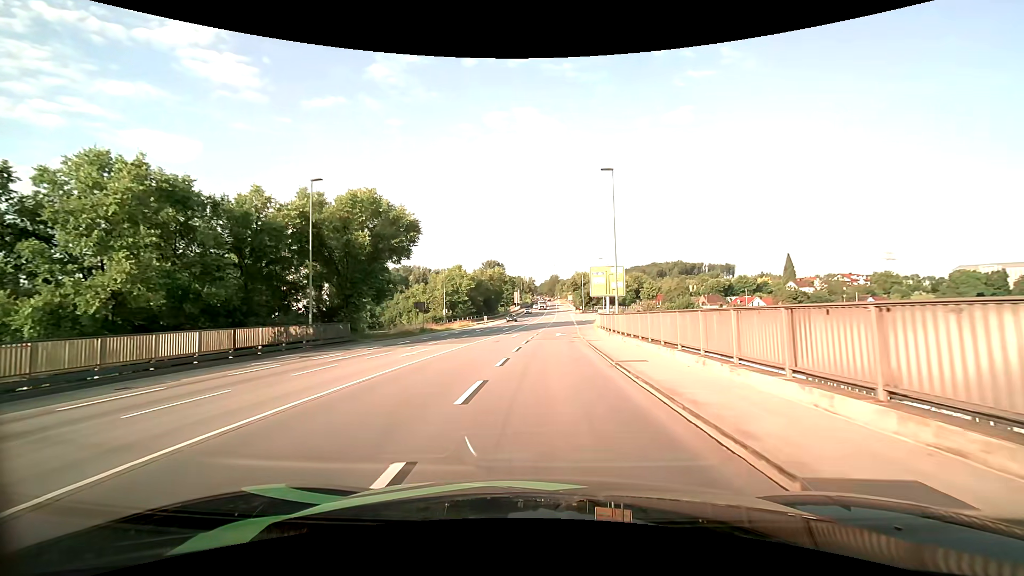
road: primary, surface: asphalt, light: Day
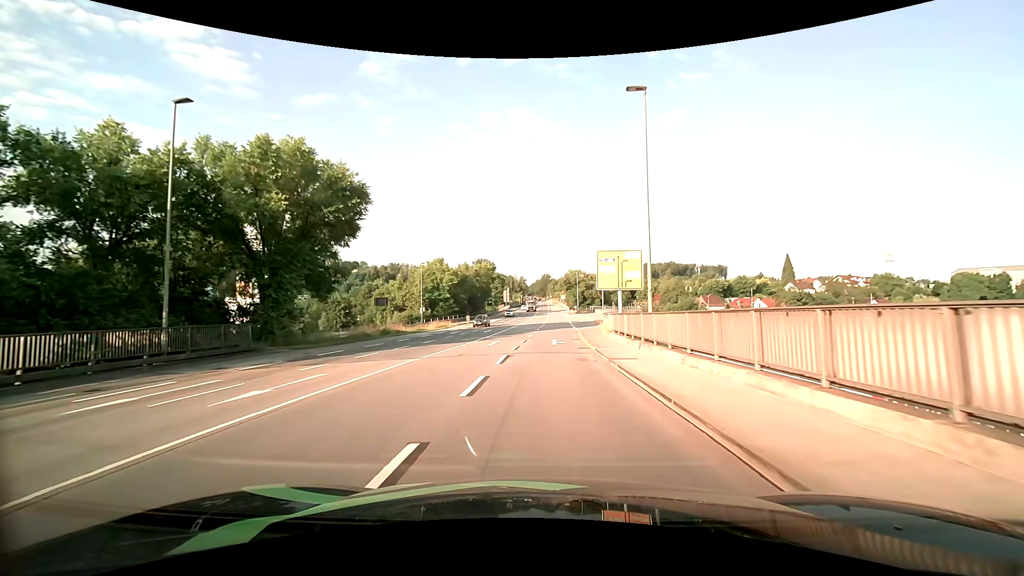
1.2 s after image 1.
(+0.1, +11.3) m; +1°
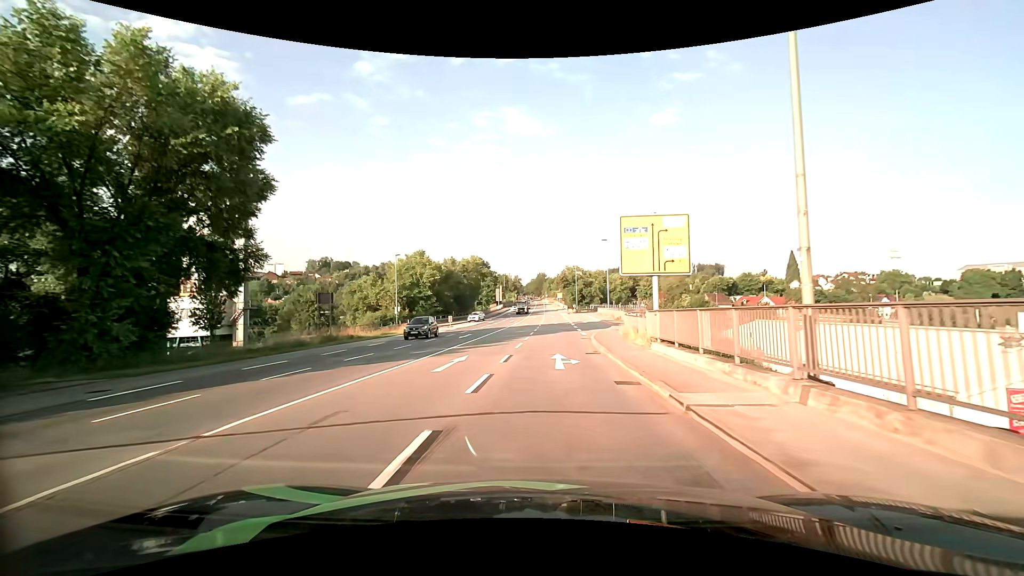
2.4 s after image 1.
(+0.1, +11.7) m; +1°
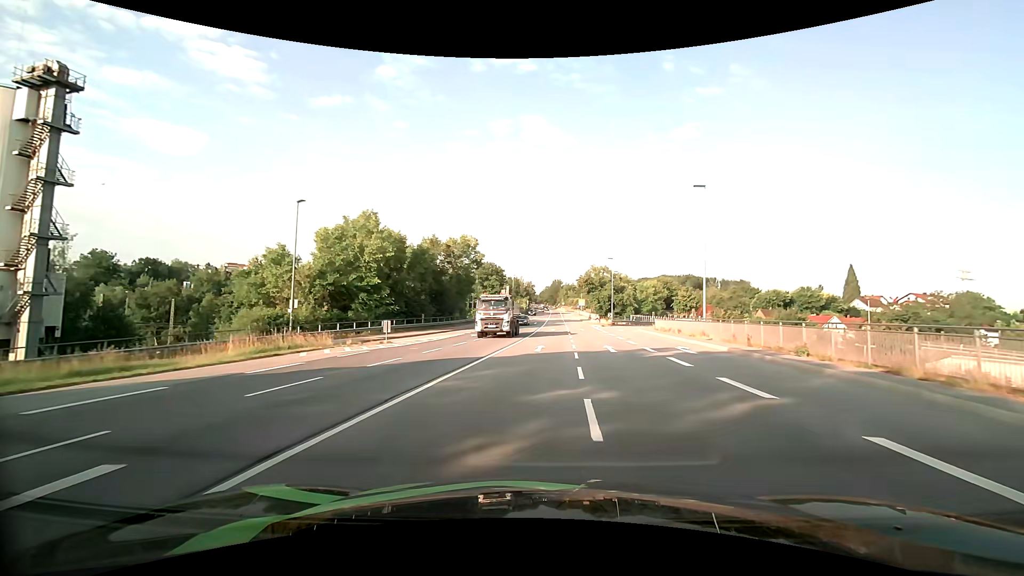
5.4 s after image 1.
(-0.9, +33.4) m; -2°
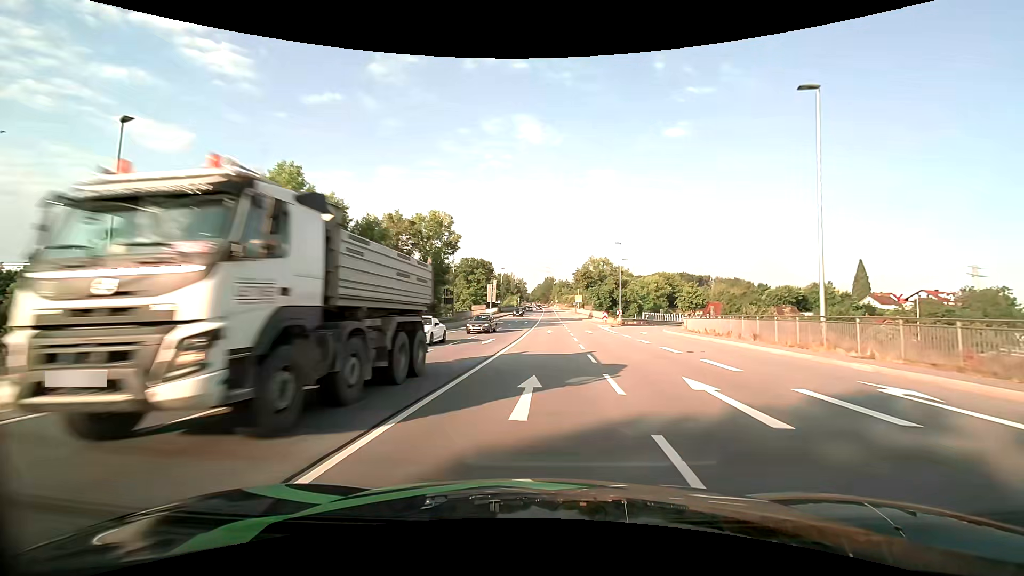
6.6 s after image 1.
(+0.1, +15.0) m; +1°
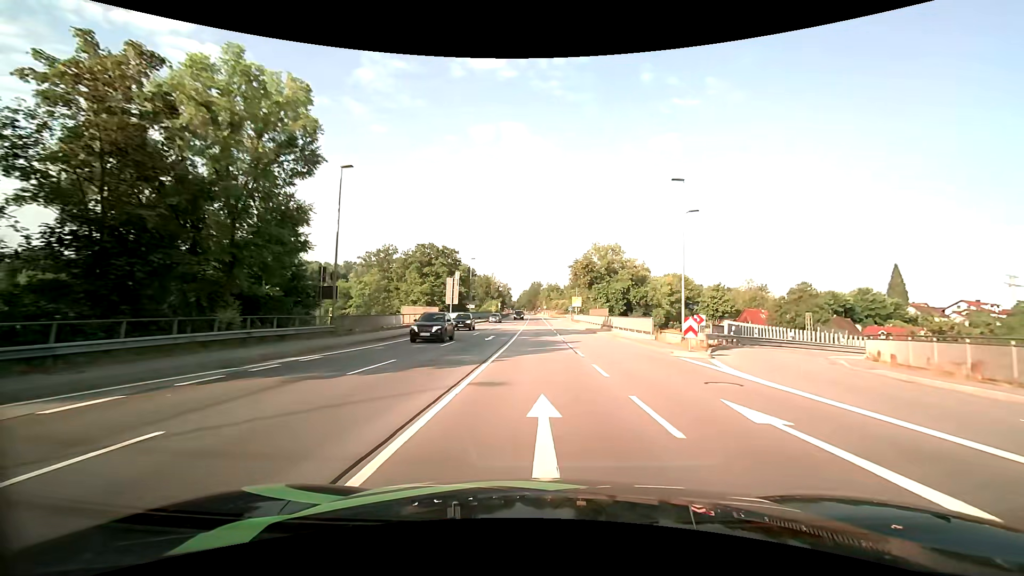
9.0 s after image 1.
(+0.5, +33.2) m; +2°
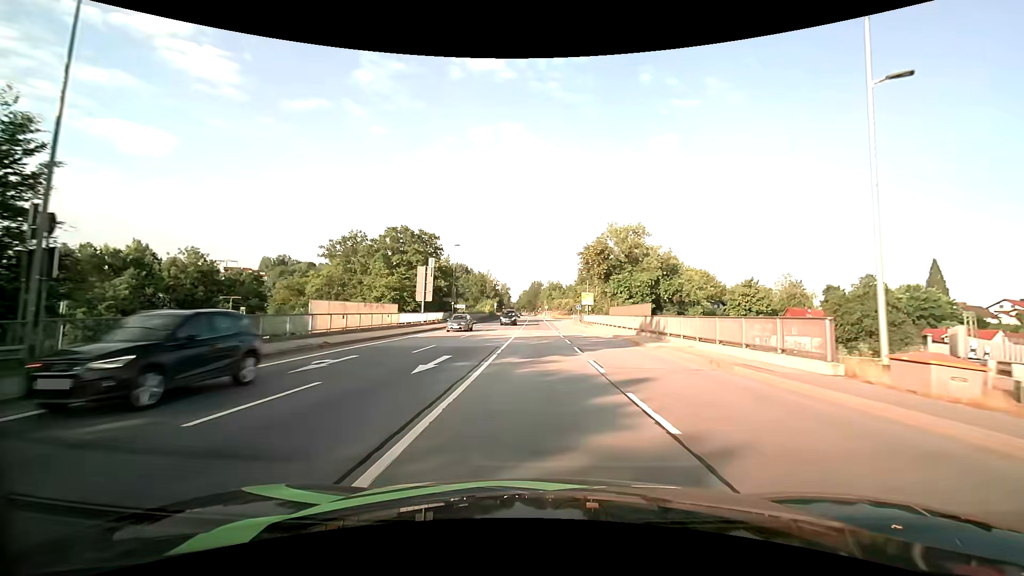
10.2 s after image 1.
(0.0, +17.8) m; 0°
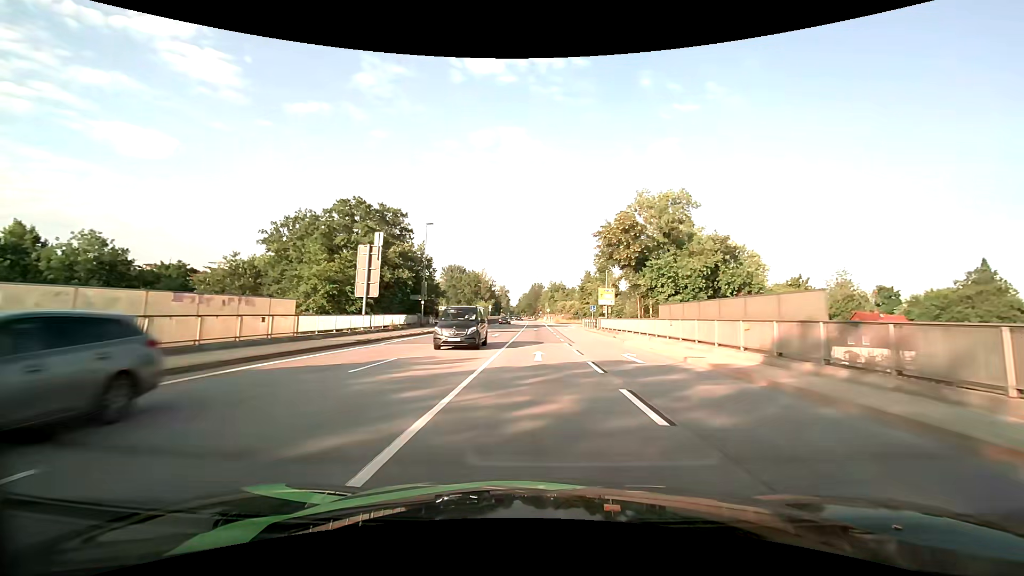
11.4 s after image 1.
(0.0, +18.2) m; 0°
(0, +10) (0, +20) (0, +30) (0, +40) (0, +50) (0, +60) (0, +70) (-1, +80) (-1, +90) (-1, +100) m
